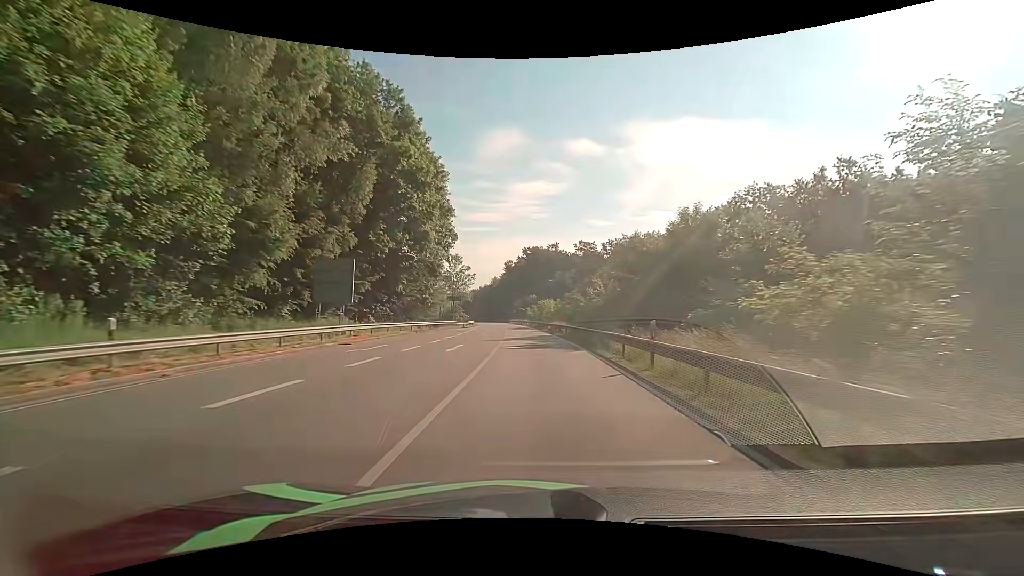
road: primary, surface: asphalt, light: Day
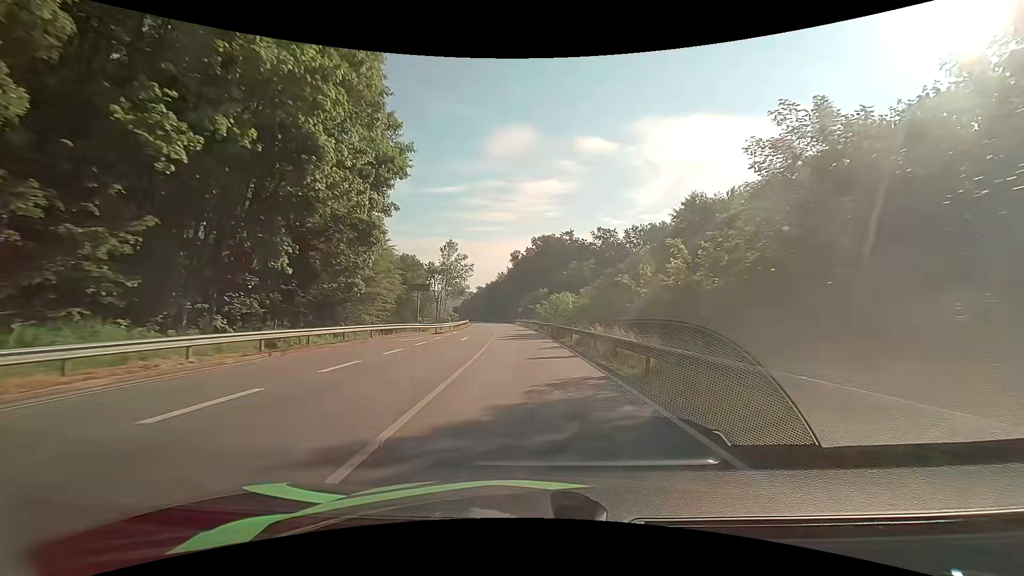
(-0.3, +25.2) m; -1°
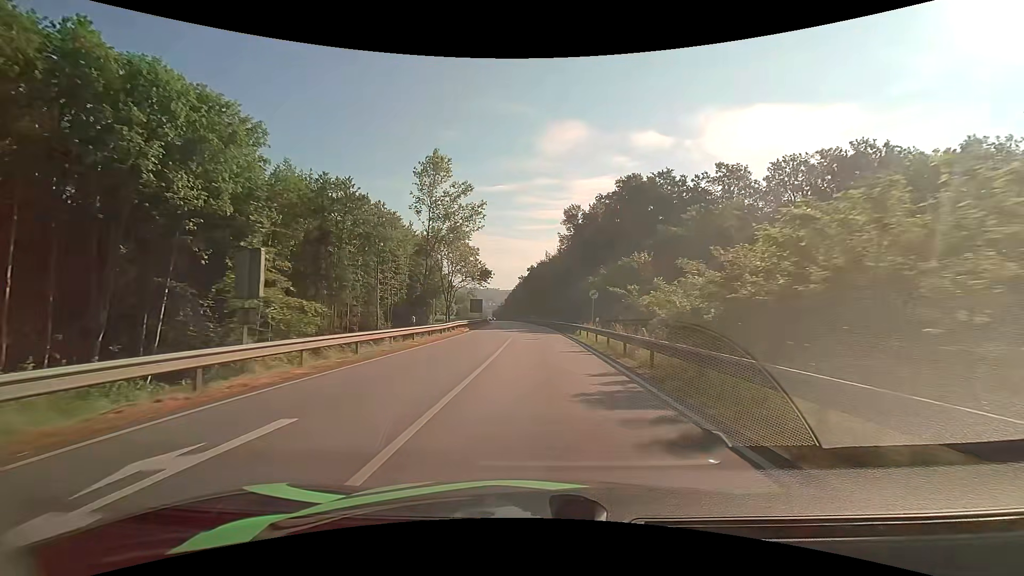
(-3.6, +62.2) m; -6°
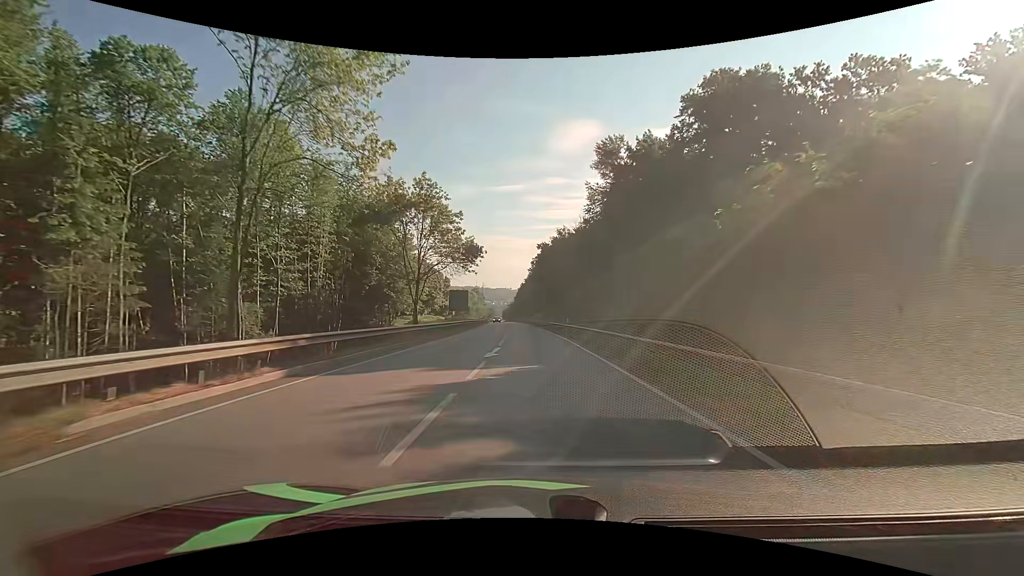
(-0.5, +35.9) m; -1°
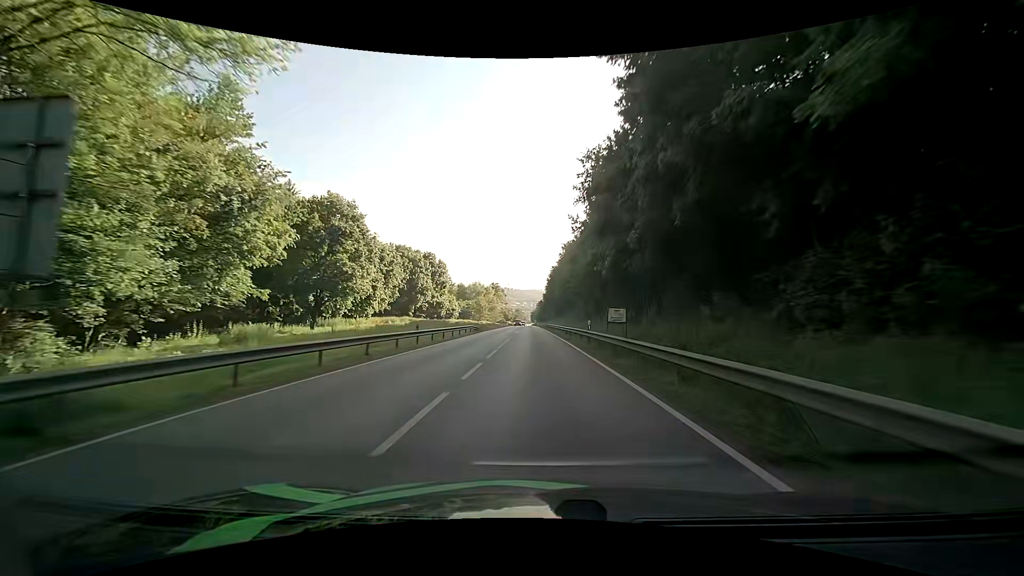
(-2.1, +59.7) m; -3°
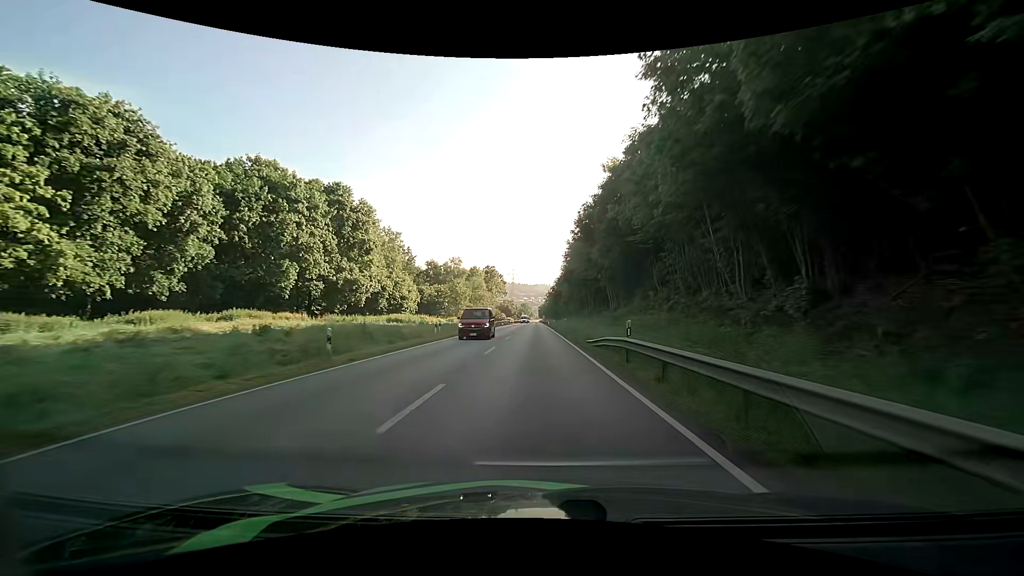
(-0.9, +59.8) m; -1°
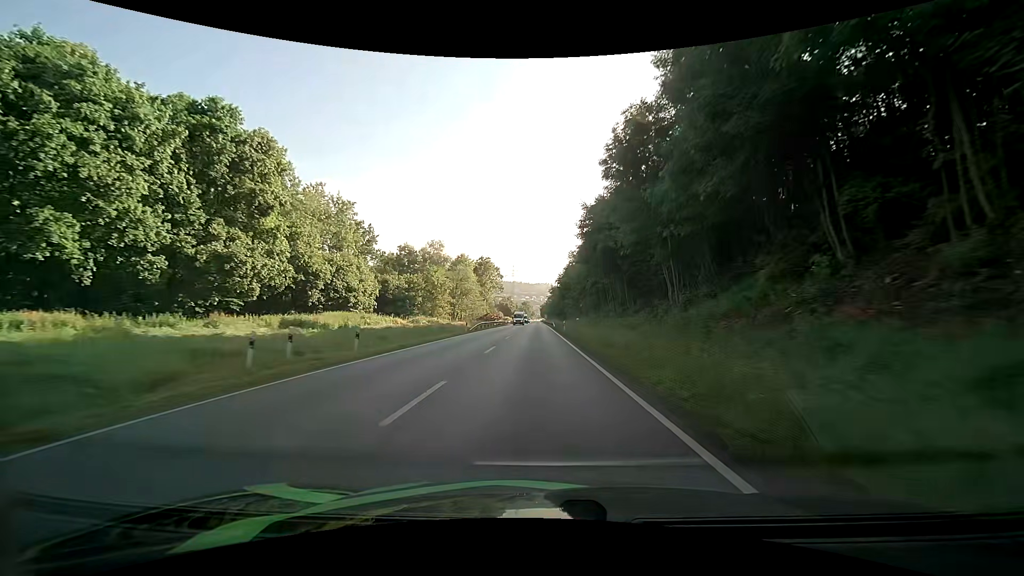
(0.0, +23.9) m; 0°
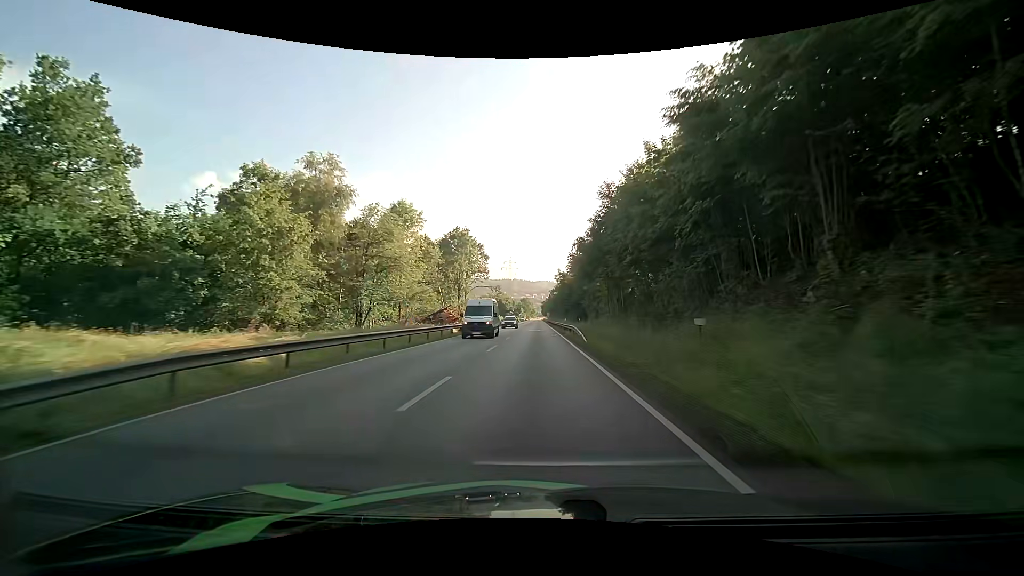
(+0.2, +47.9) m; 0°
(0, +10) (0, +20) (0, +30) (0, +40) (0, +50) (0, +60) (0, +70) (0, +80) (0, +90) (0, +100) m
